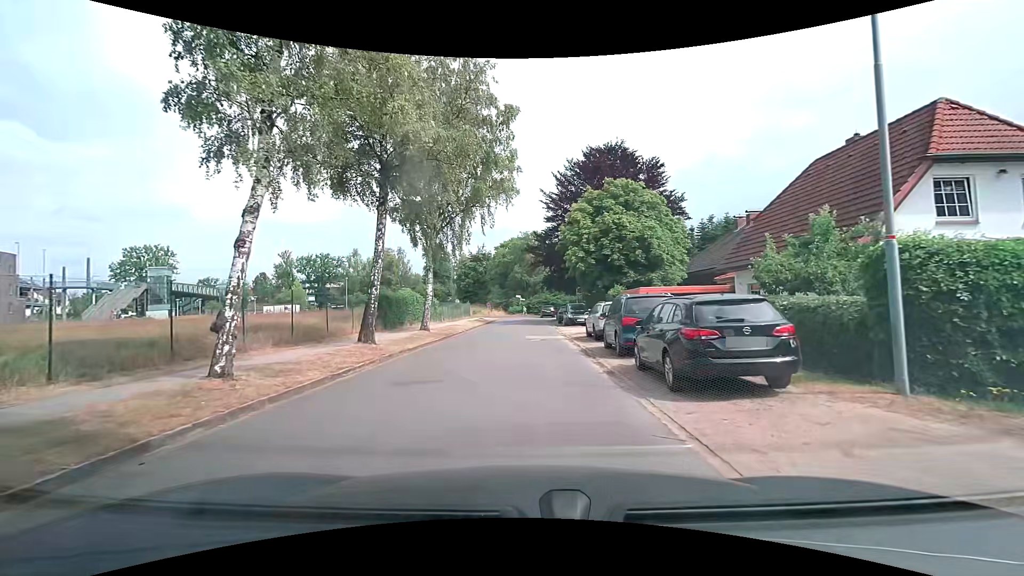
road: residential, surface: asphalt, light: Day
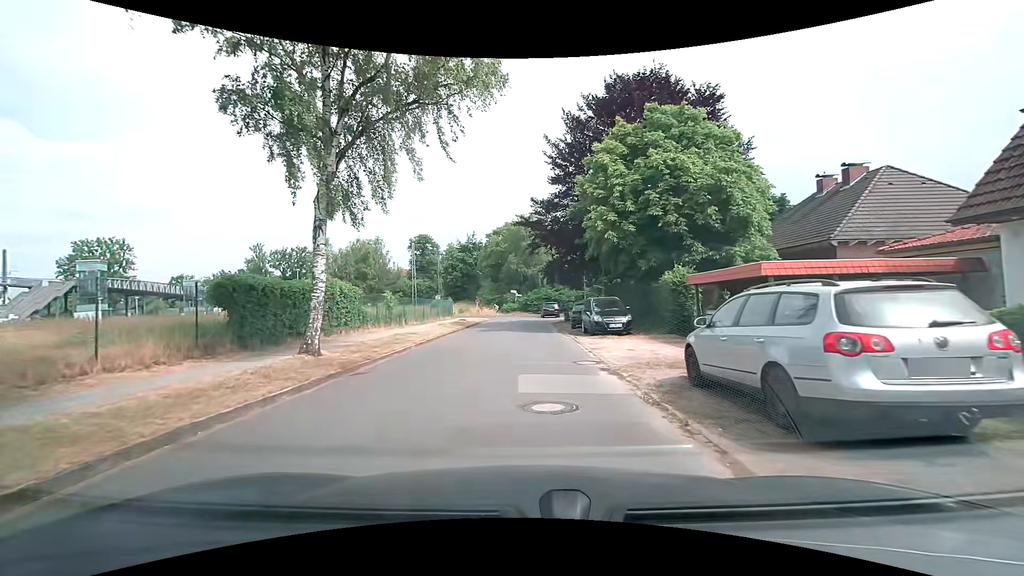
(+0.1, +14.7) m; +1°
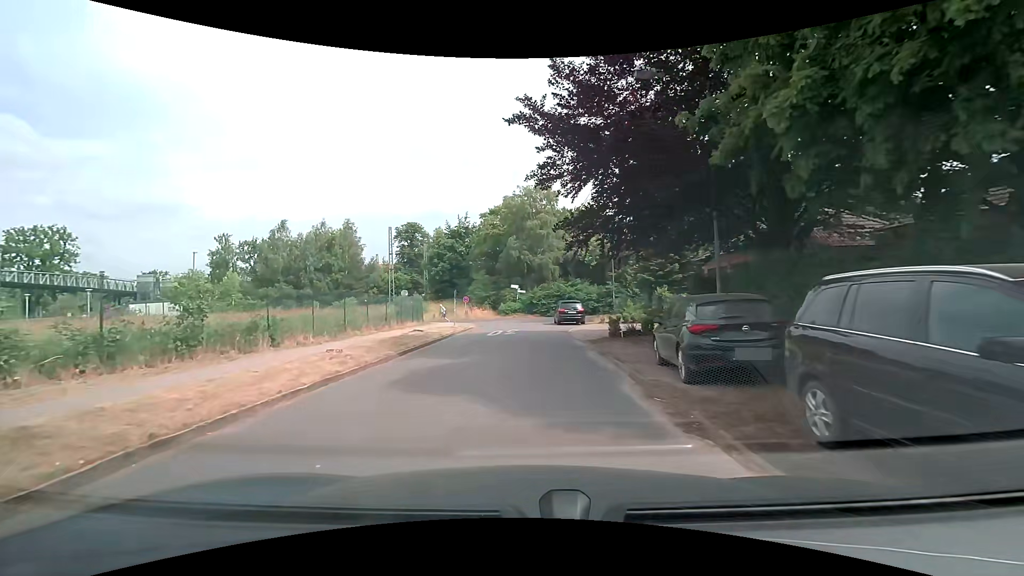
(-0.2, +18.9) m; 0°
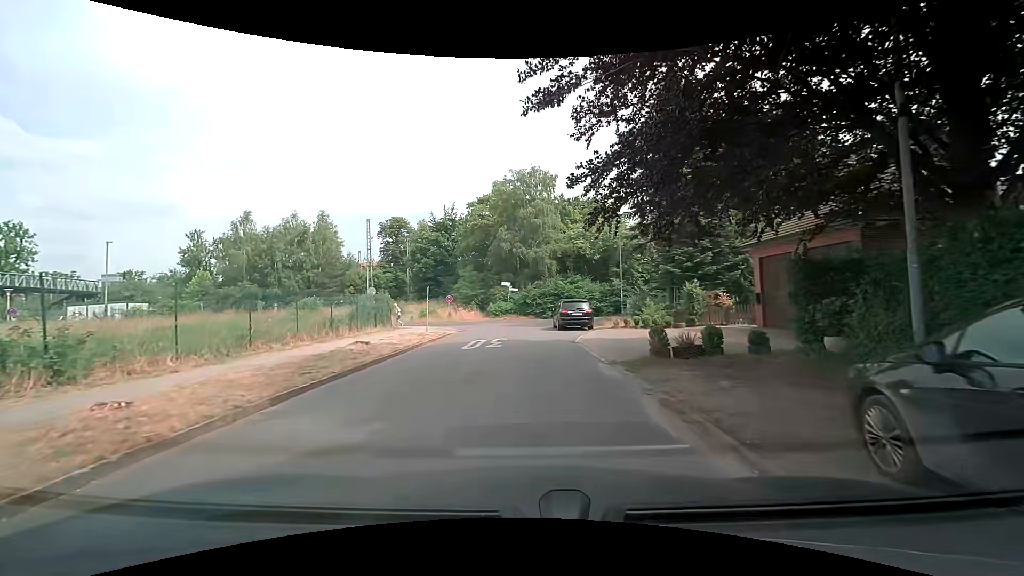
(0.0, +7.2) m; +1°
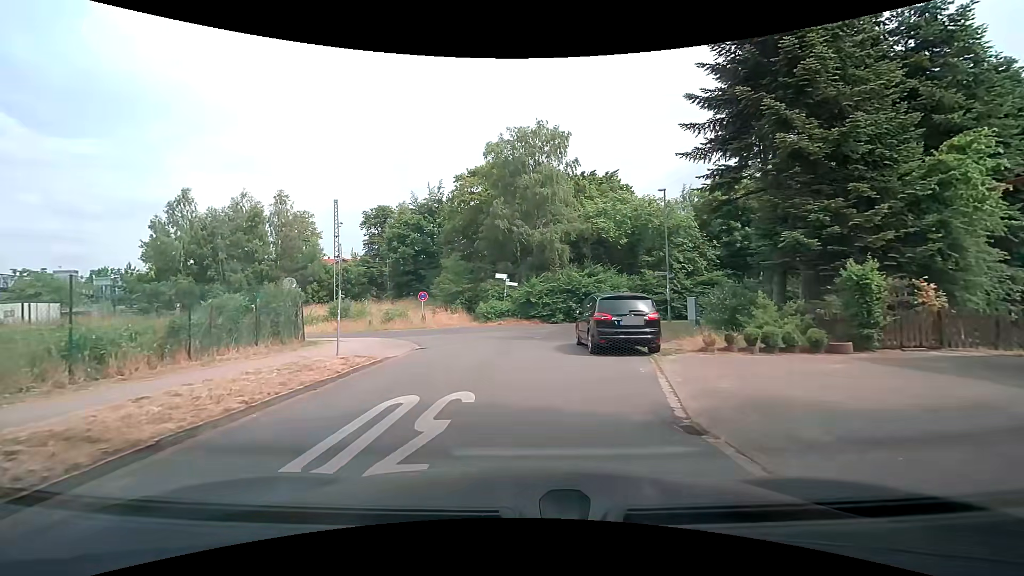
(-0.1, +12.6) m; 0°
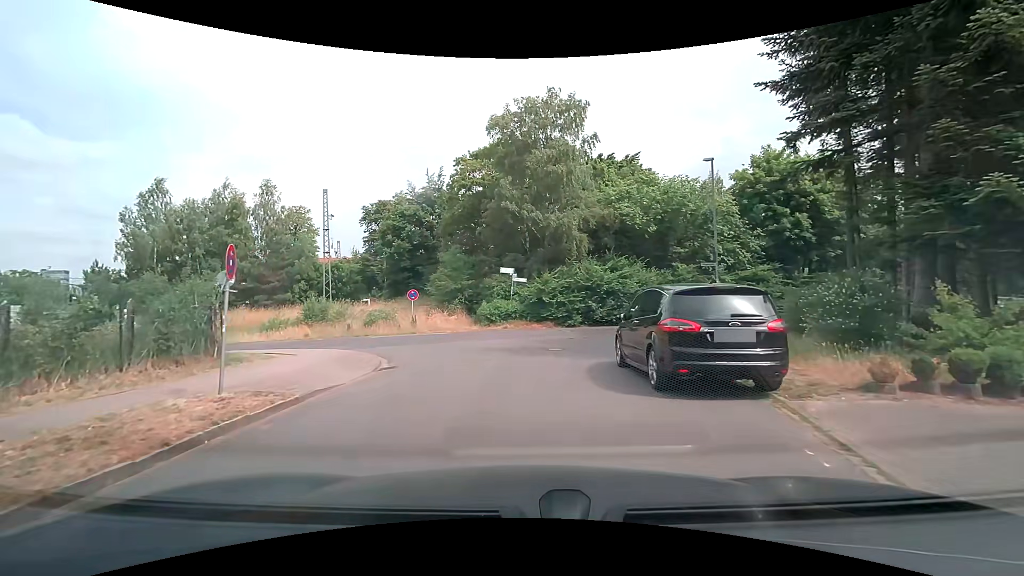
(-0.1, +5.7) m; -2°
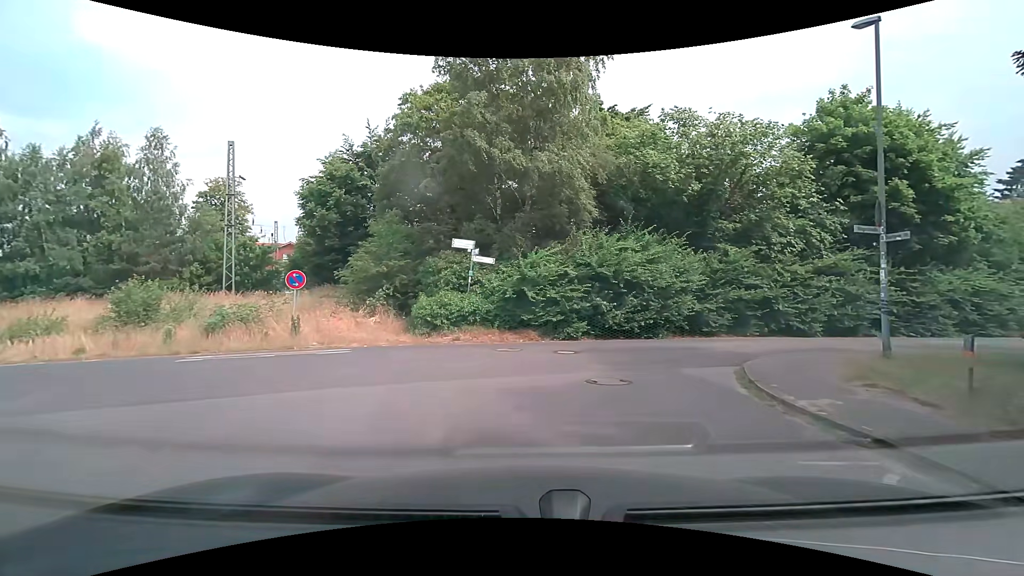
(-0.1, +11.5) m; +4°
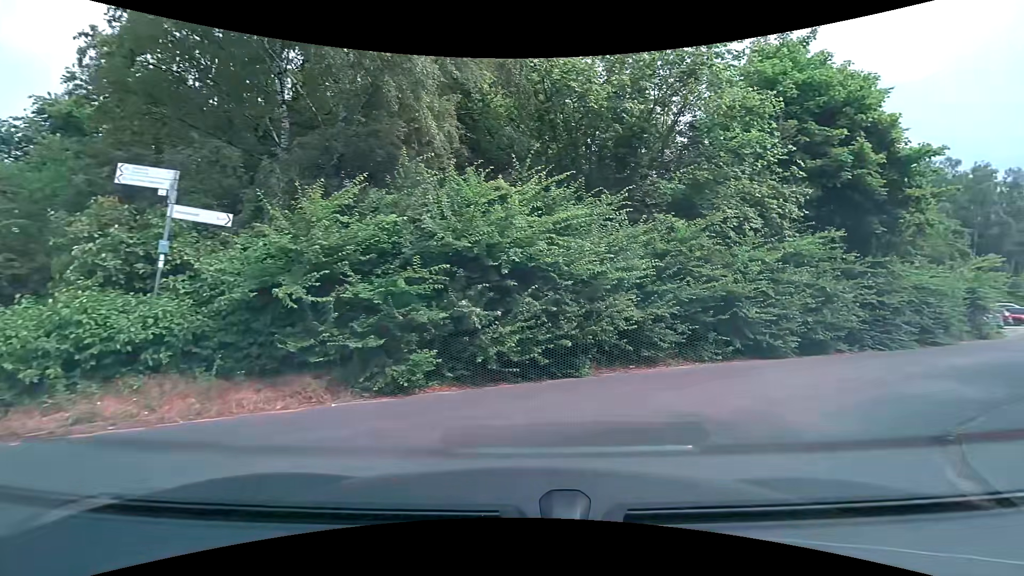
(+0.7, +9.6) m; +14°
